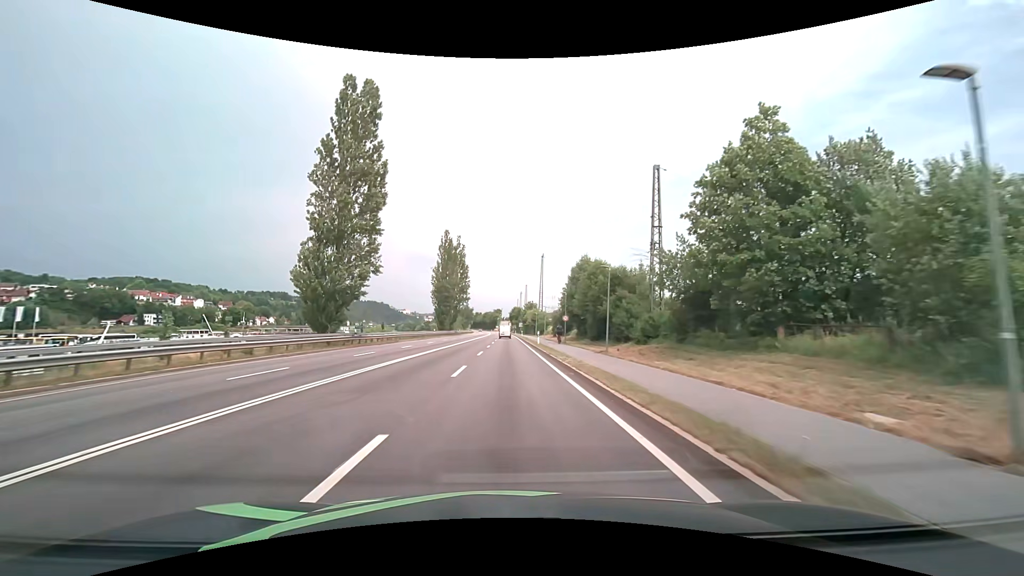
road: primary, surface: asphalt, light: Day
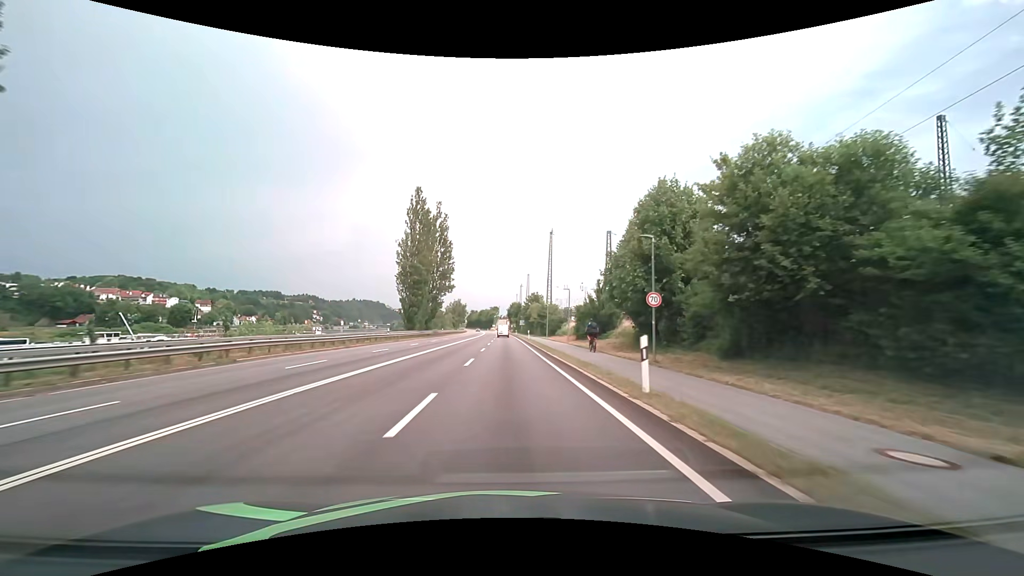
(0.0, +32.2) m; 0°
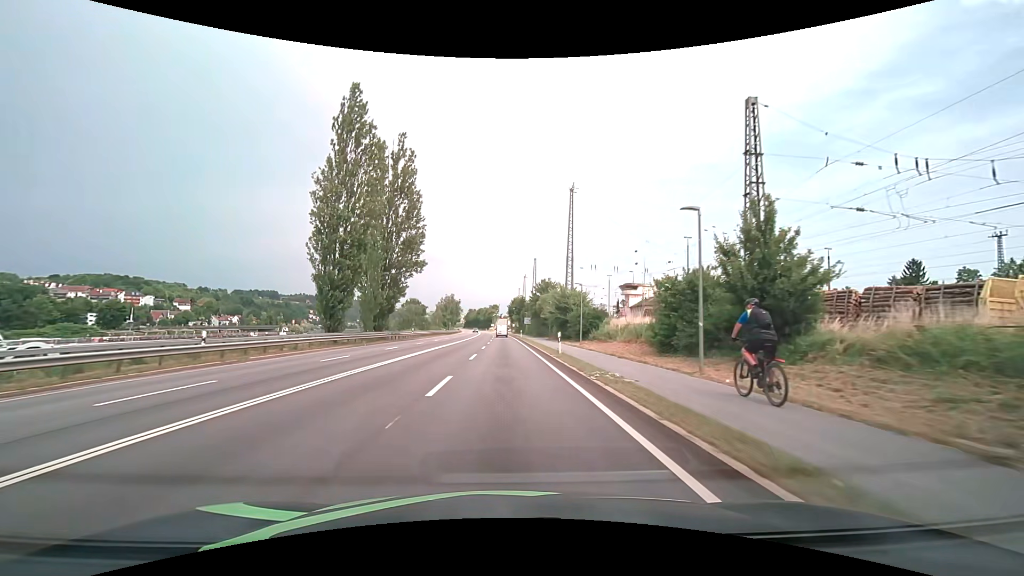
(+0.1, +32.4) m; 0°
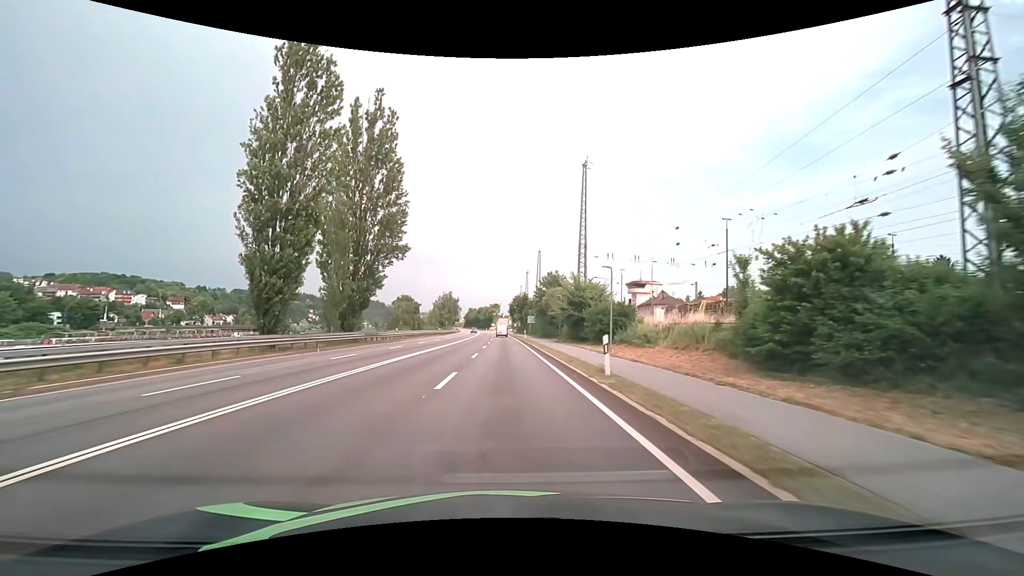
(-0.1, +10.8) m; 0°
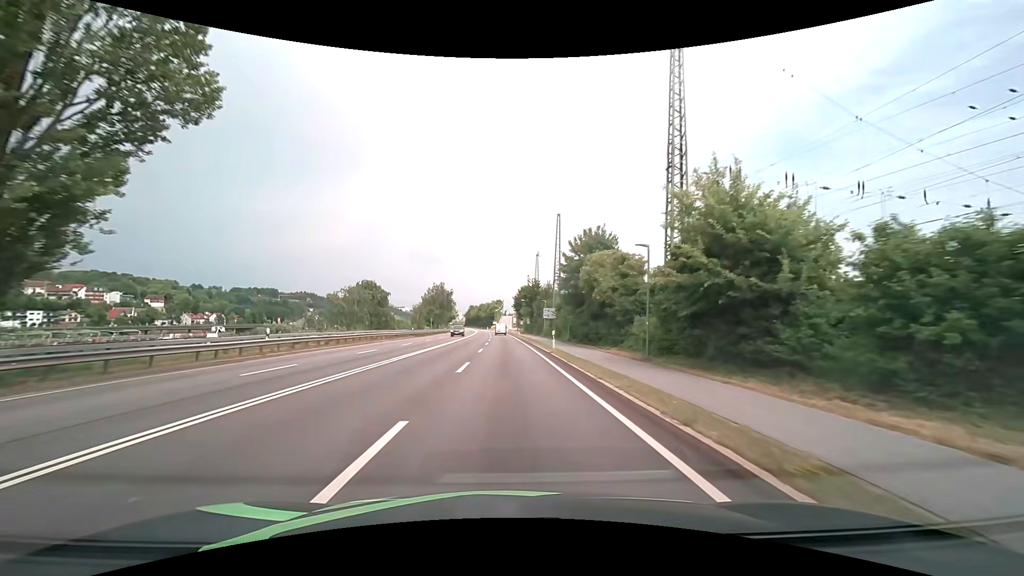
(-0.1, +32.1) m; 0°
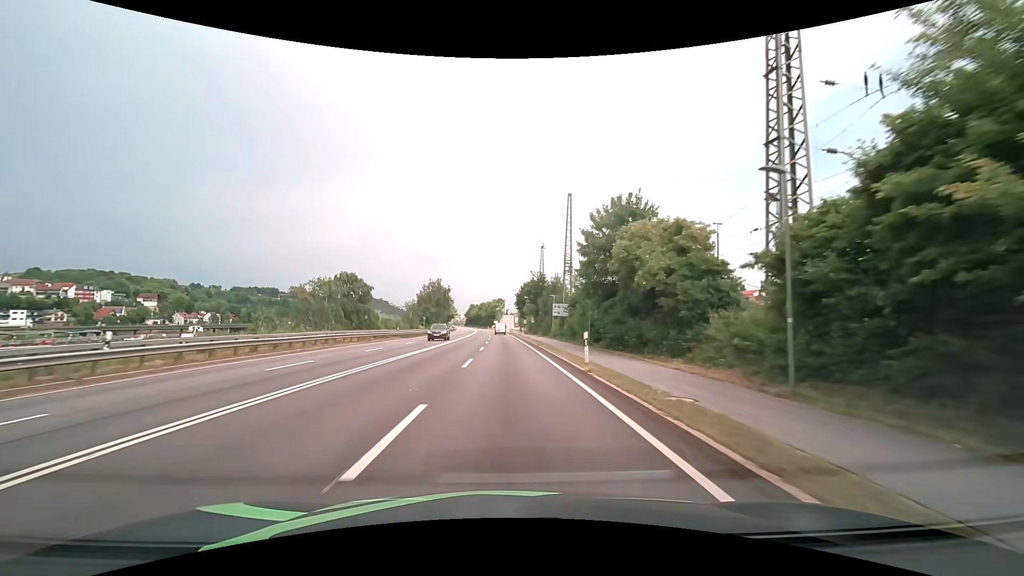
(0.0, +10.6) m; 0°
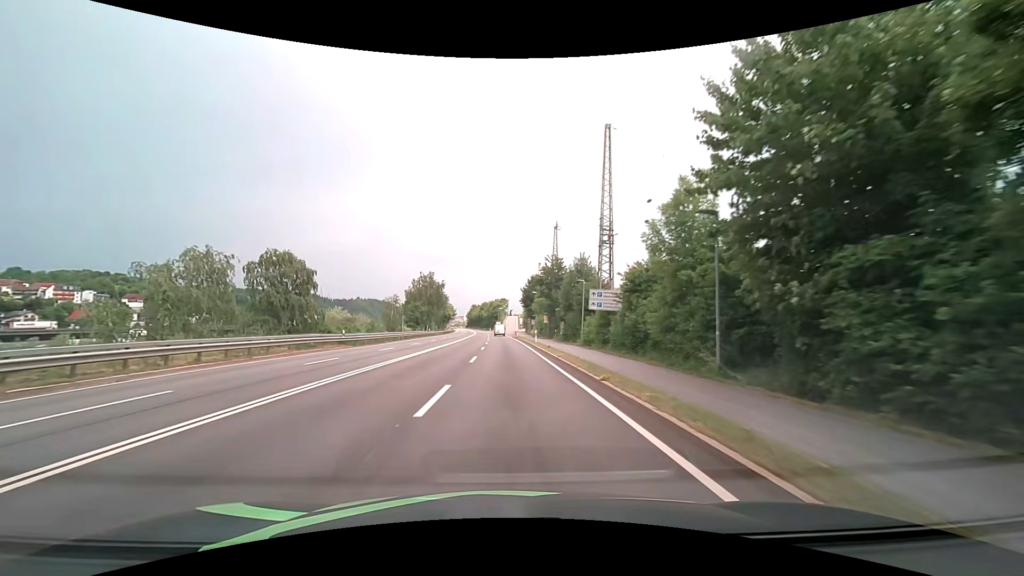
(-0.1, +21.0) m; -1°
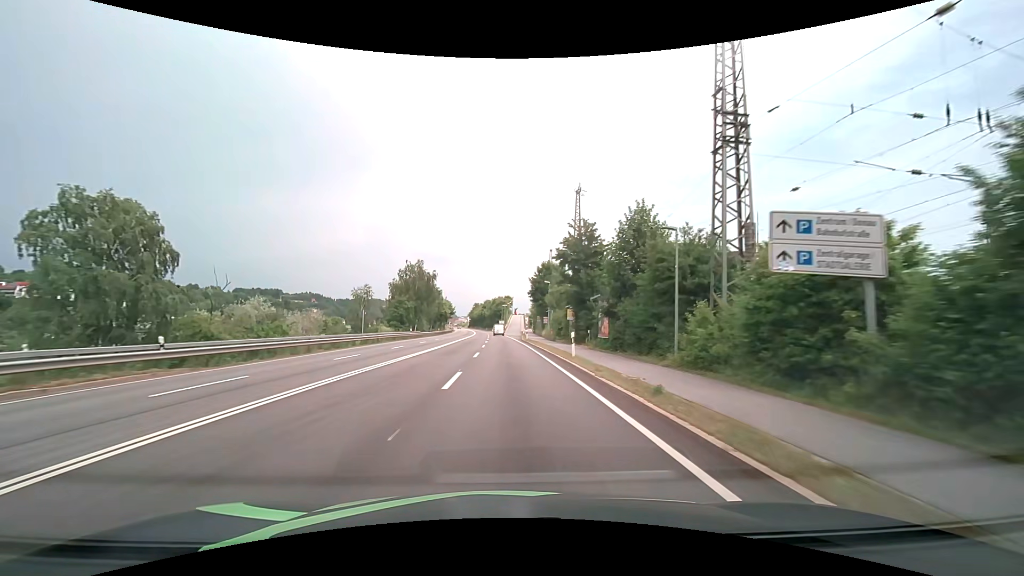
(-0.1, +20.7) m; 0°
(0, +10) (0, +20) (0, +30) (0, +40) (-1, +50) (-1, +60) (-1, +70) (-1, +80) (-2, +90) (-2, +100) m
